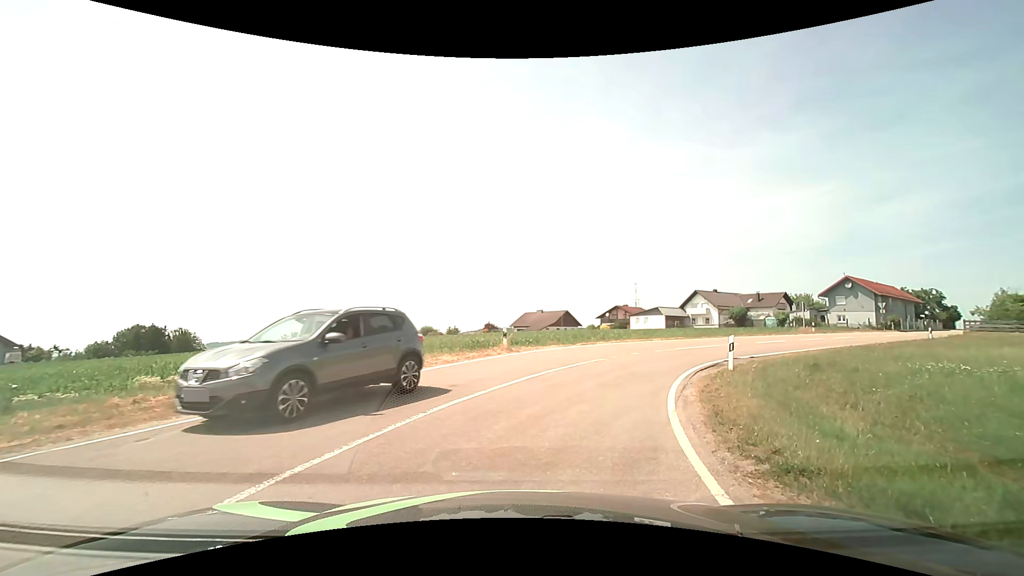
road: tertiary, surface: asphalt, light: Day
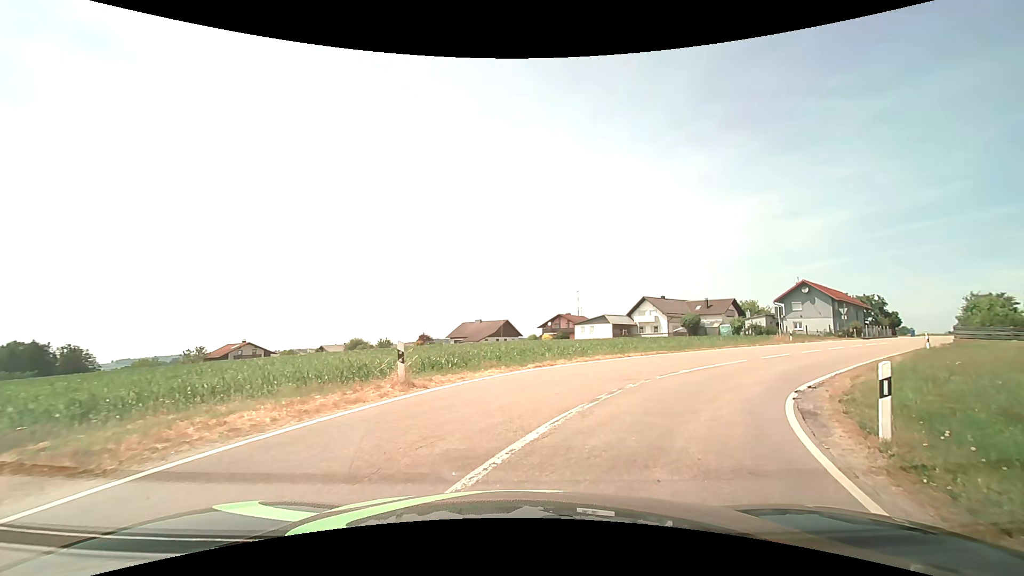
(+0.5, +8.9) m; +8°
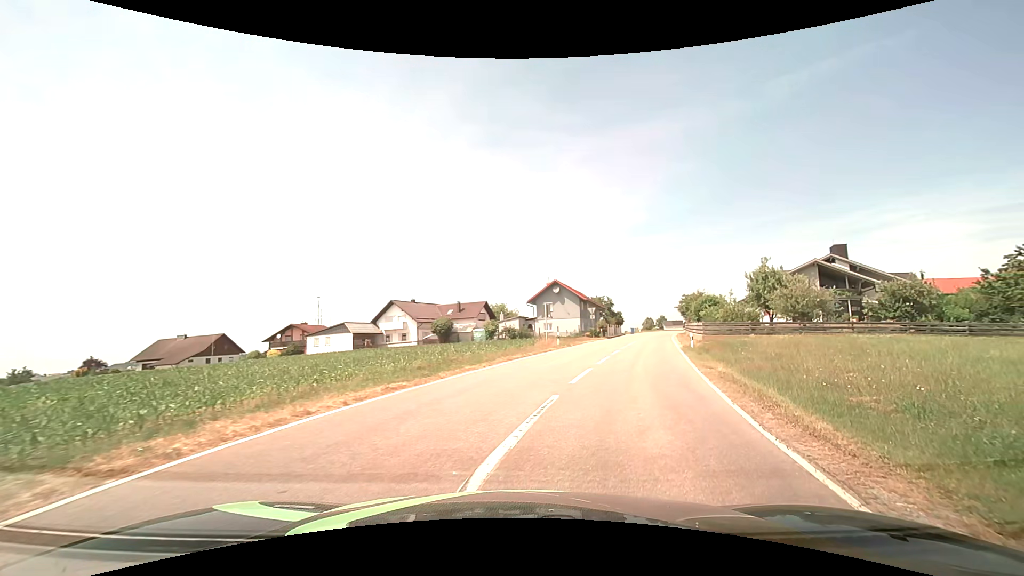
(+2.5, +11.7) m; +26°
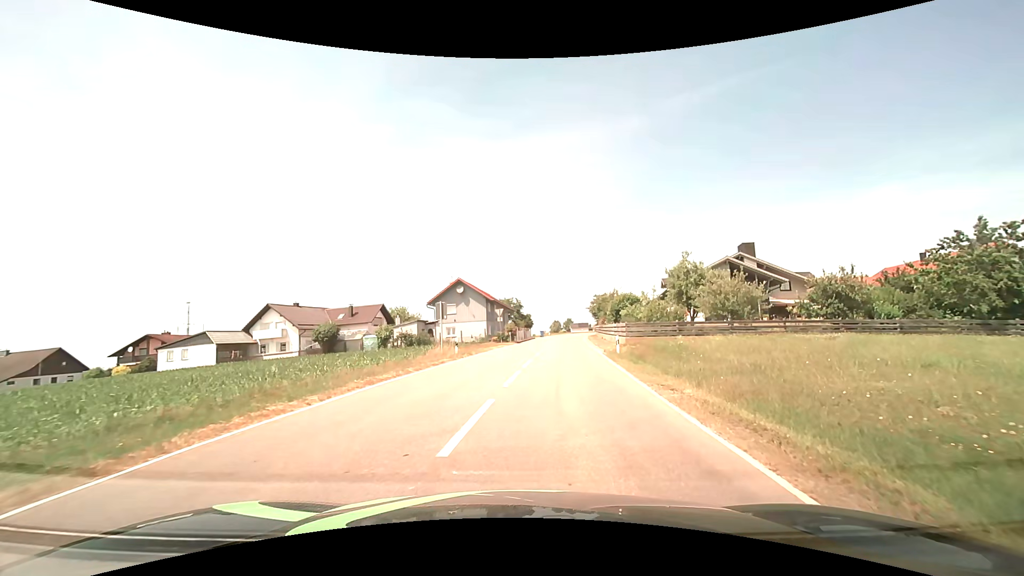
(+0.9, +6.6) m; +11°
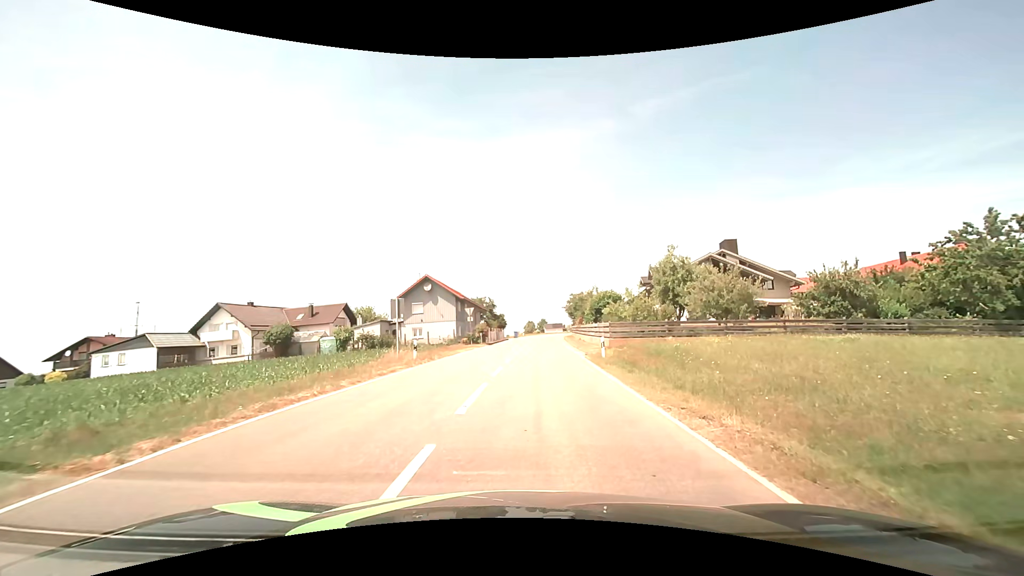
(+0.1, +3.6) m; +4°
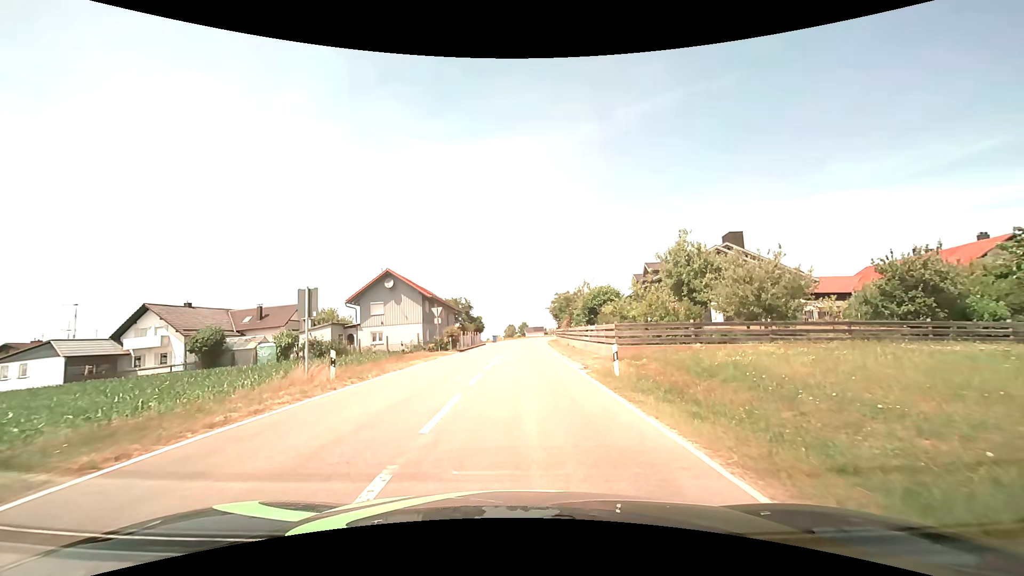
(+0.2, +7.2) m; +2°
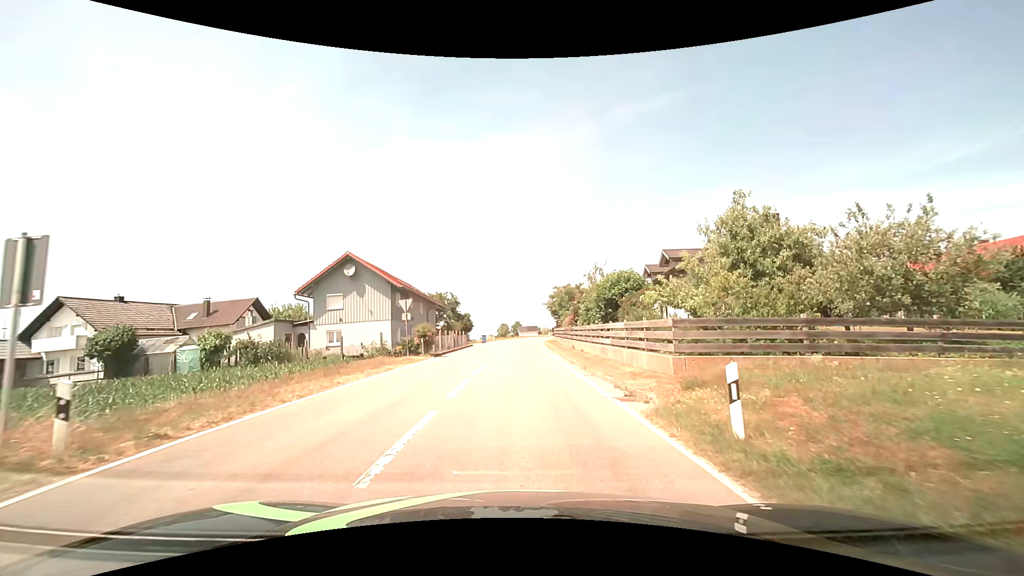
(+0.1, +8.3) m; +1°
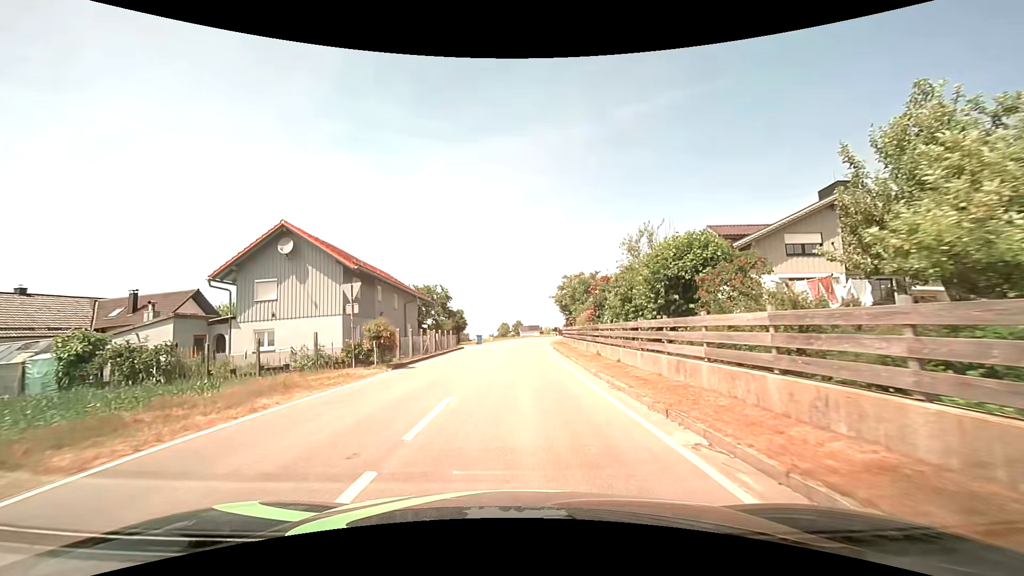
(0.0, +9.6) m; 0°
(0, +10) (0, +20) (0, +30) (0, +40) (+1, +50) (+1, +60) (+2, +70) (+4, +80) (+6, +90) (+8, +99) m
